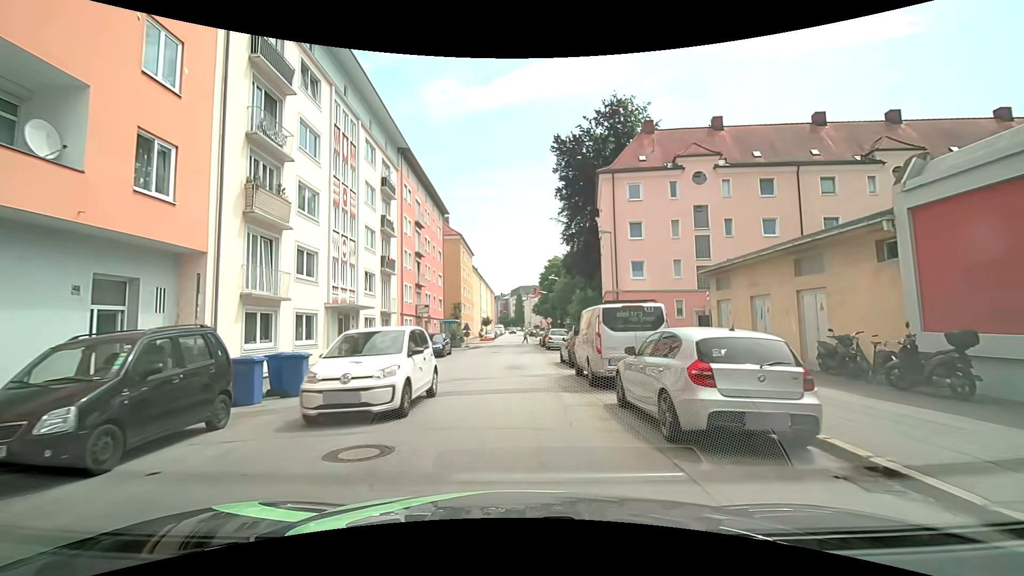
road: tertiary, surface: asphalt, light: Day
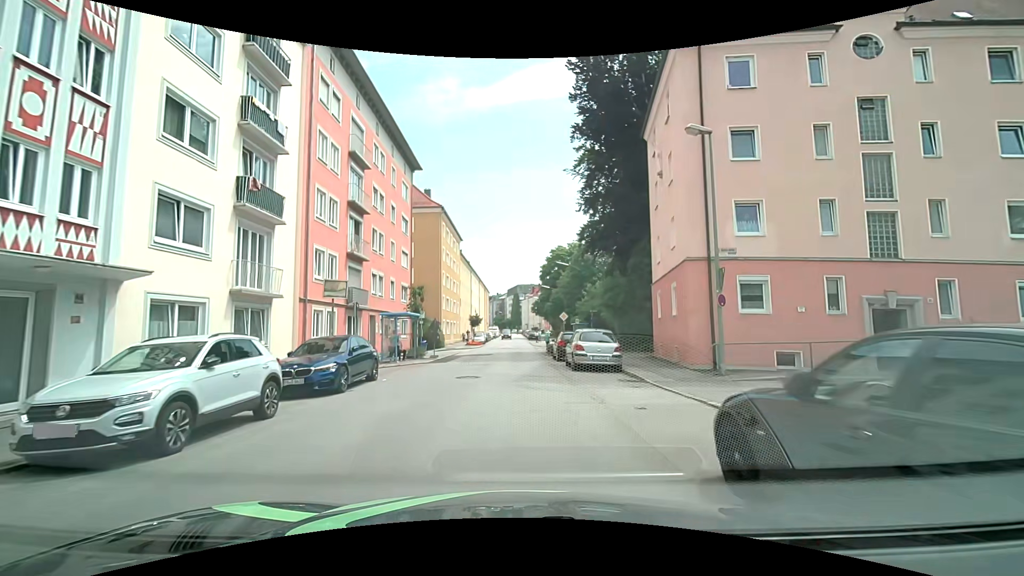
(-0.1, +17.1) m; -1°
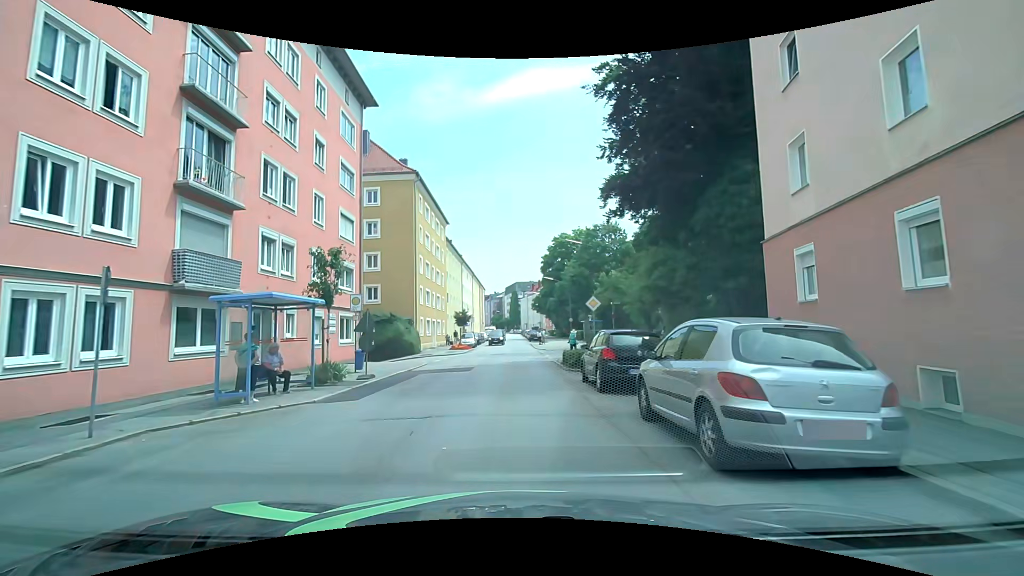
(+0.4, +12.9) m; +1°
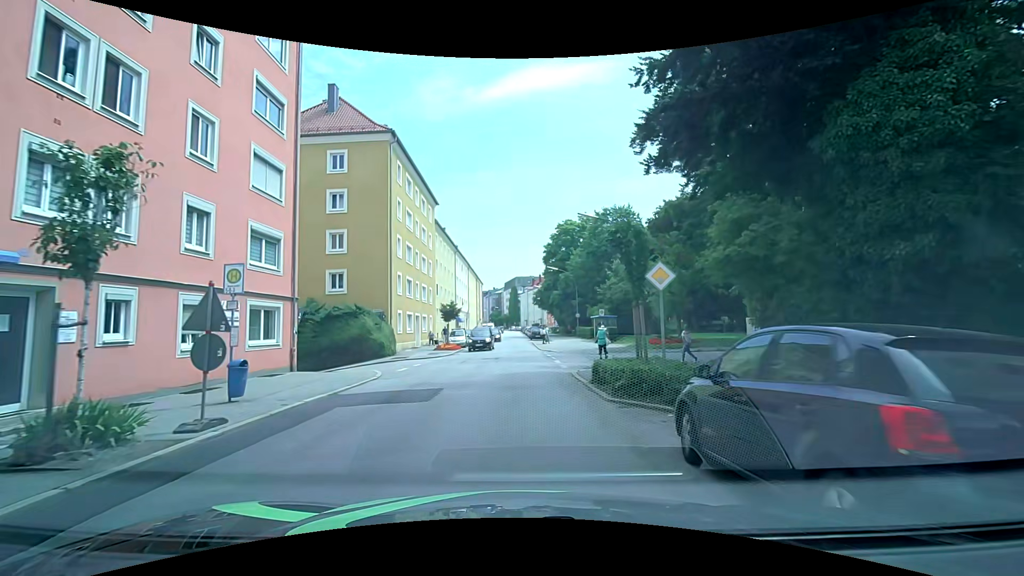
(+0.1, +8.6) m; +1°
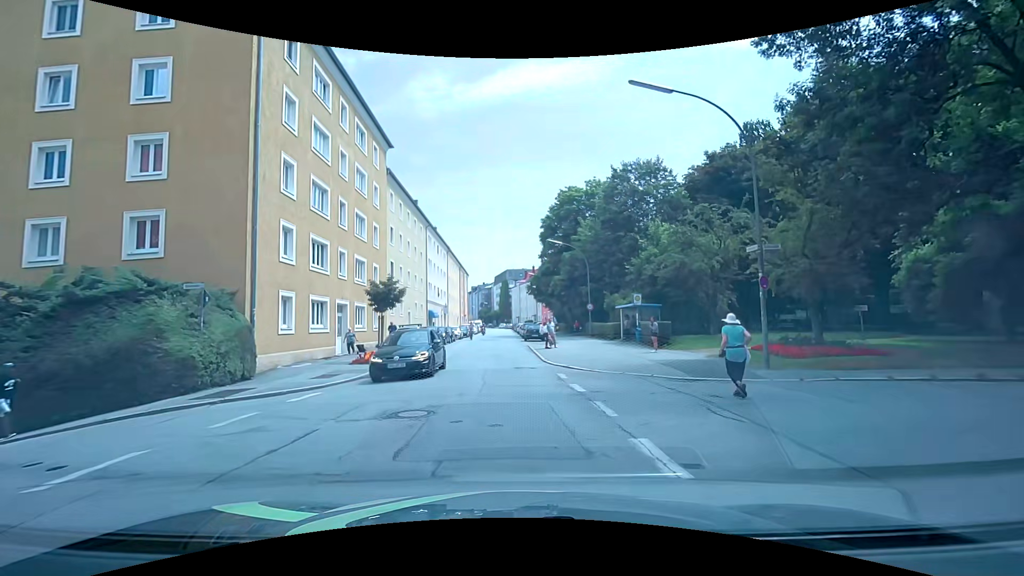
(+0.1, +17.4) m; +2°
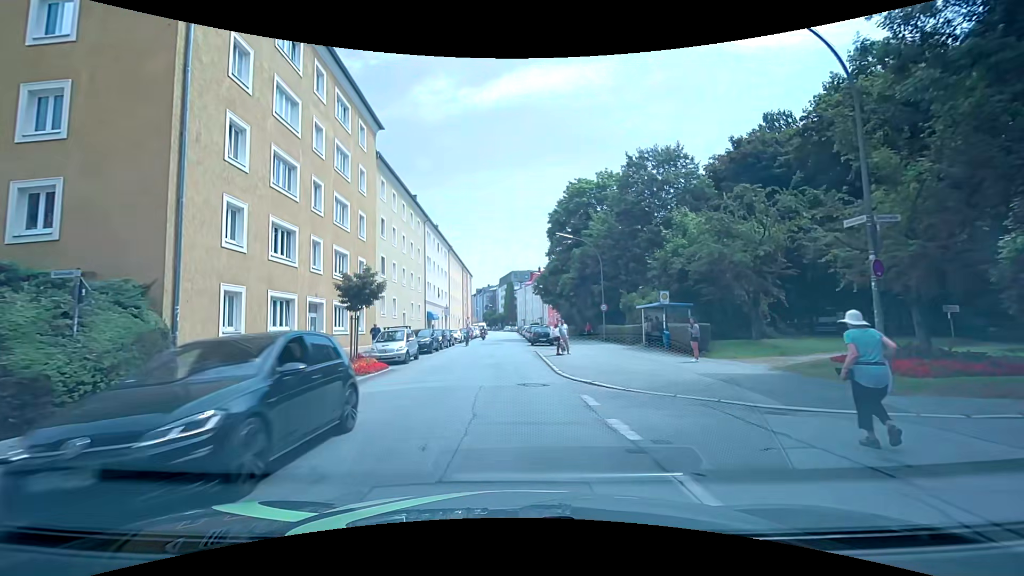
(-0.1, +4.4) m; -1°
(0, +10) (-1, +20) (-1, +30) (-1, +40) (-2, +50) (-2, +60) (-2, +70) (-2, +80) (-2, +90) (-3, +100) m
